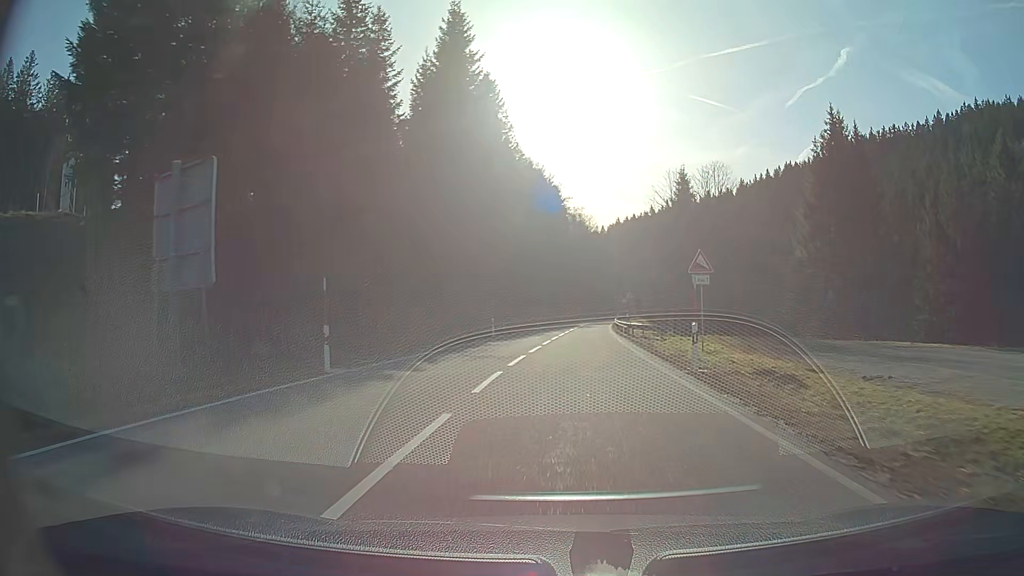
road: secondary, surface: asphalt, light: Day
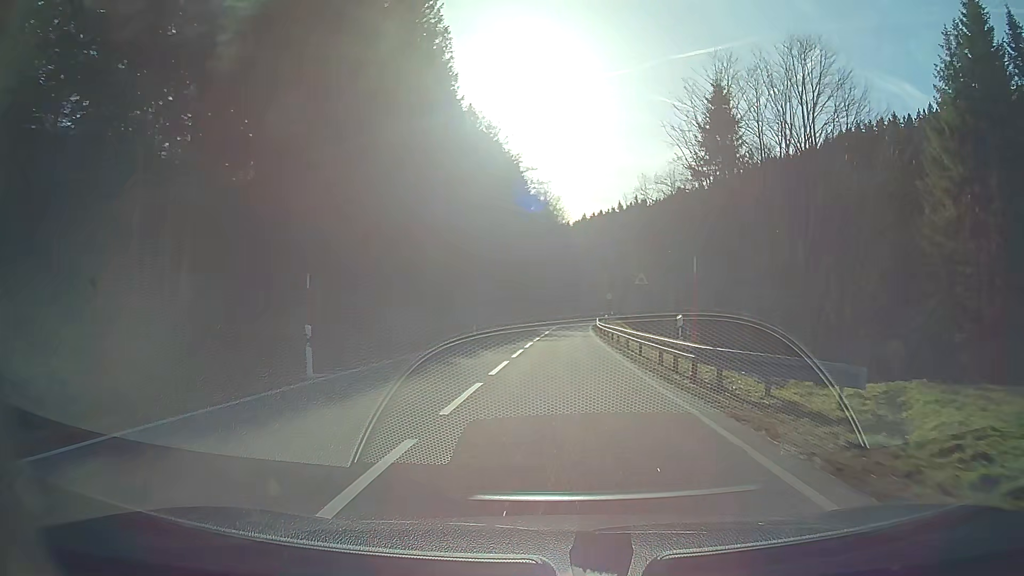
(+0.8, +26.0) m; +3°
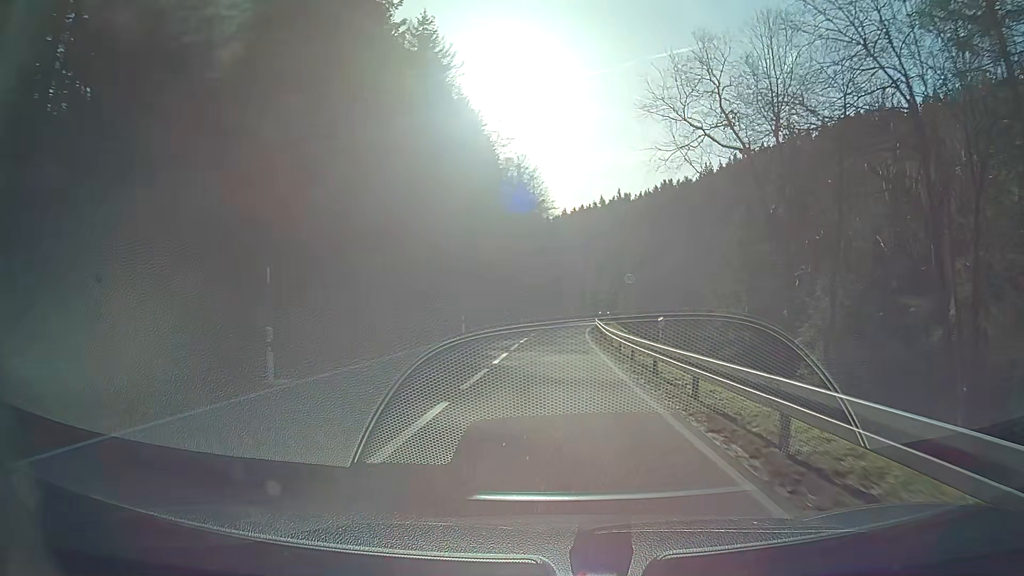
(+0.4, +26.7) m; +2°
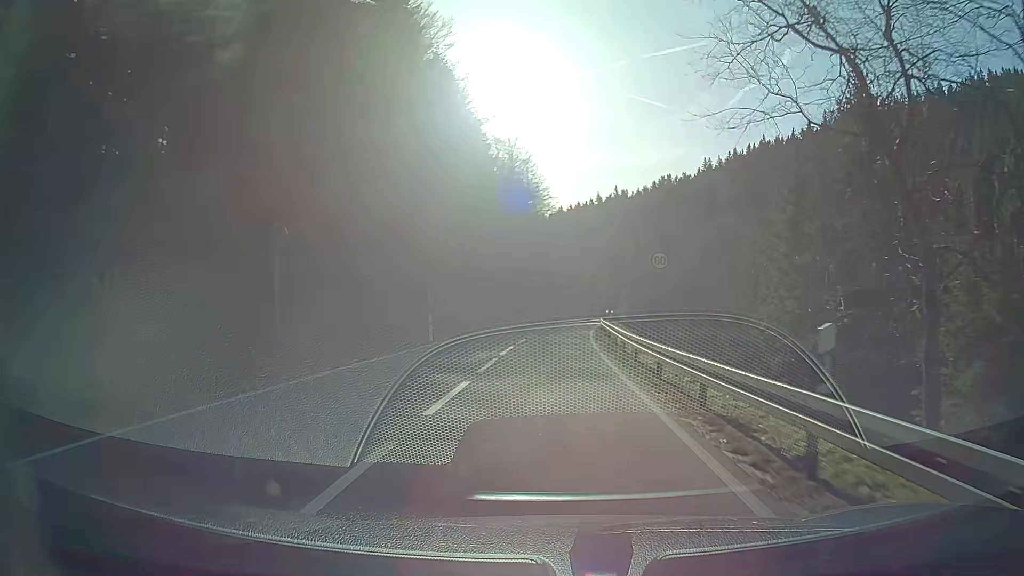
(0.0, +9.0) m; 0°
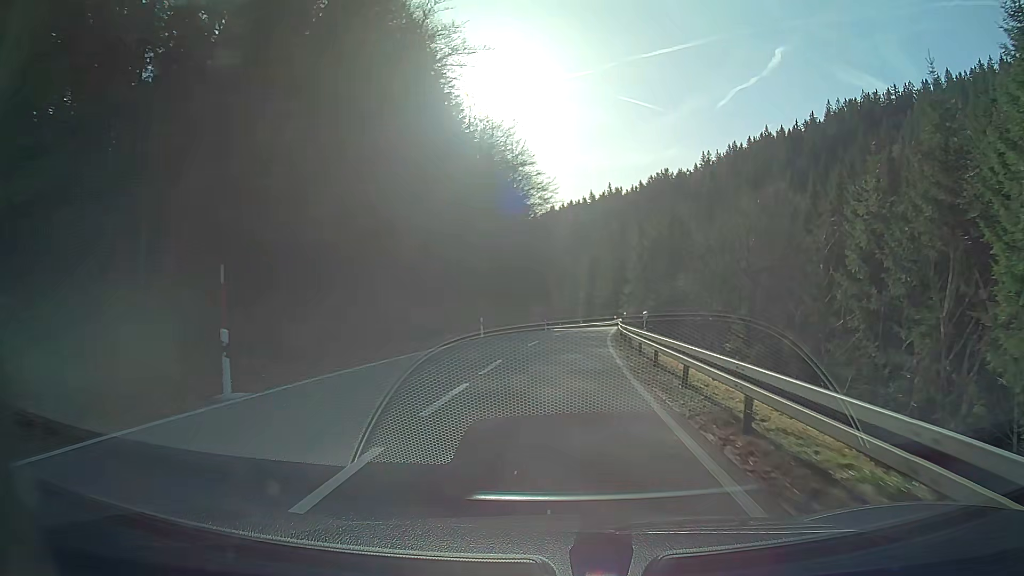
(+0.1, +18.0) m; +1°
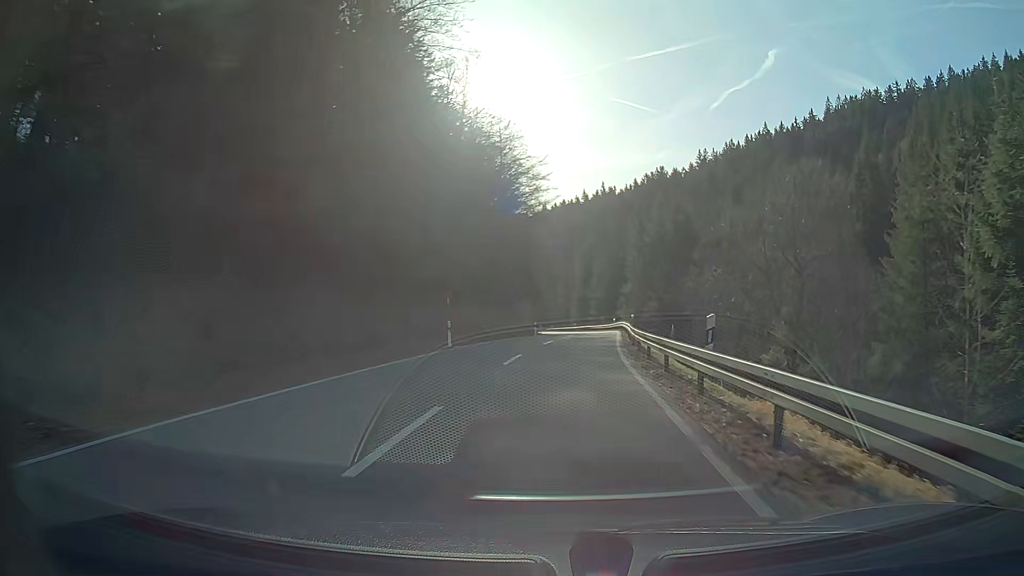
(+0.1, +8.9) m; +1°
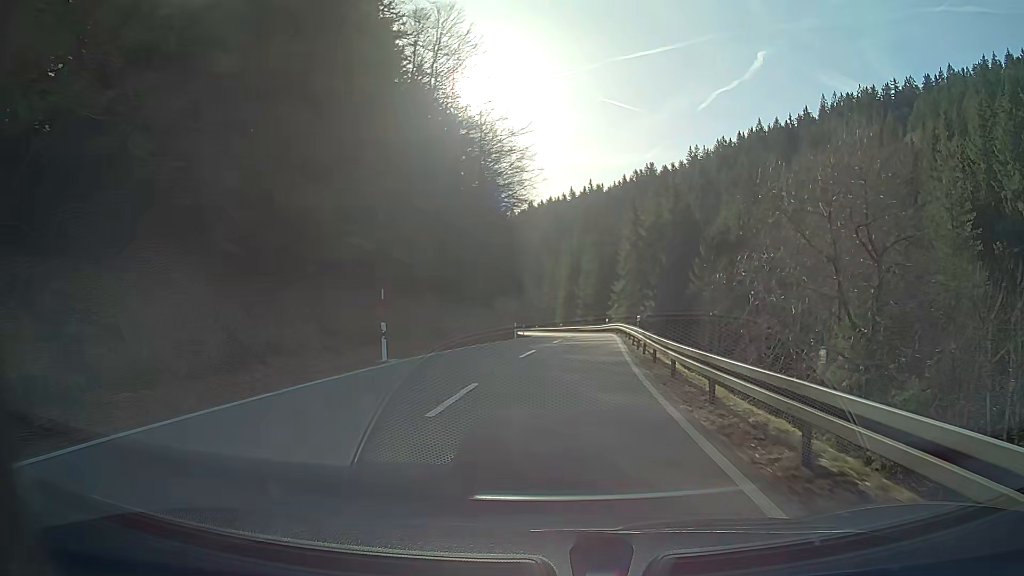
(+0.1, +8.8) m; +1°
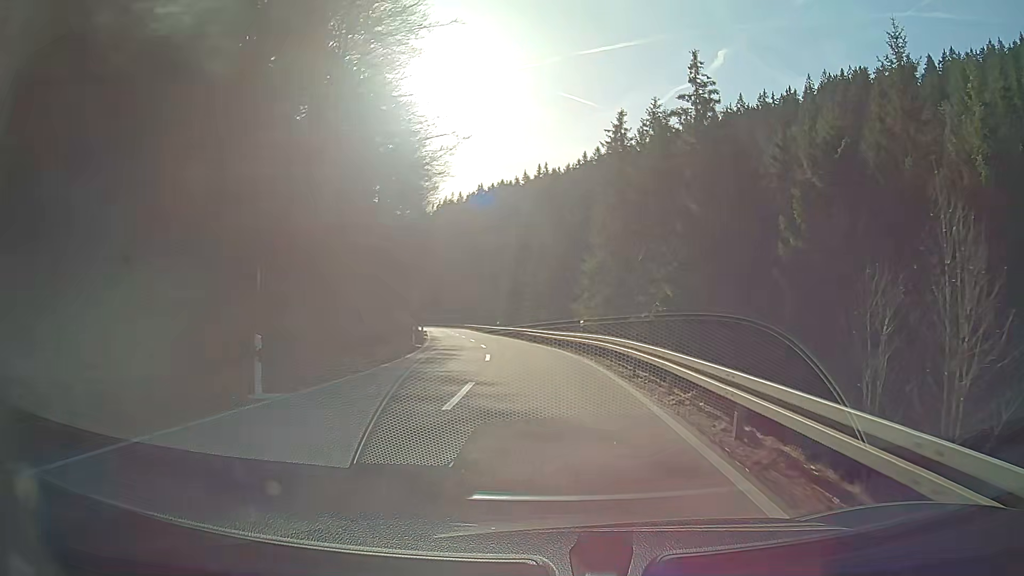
(+1.4, +34.5) m; +3°
